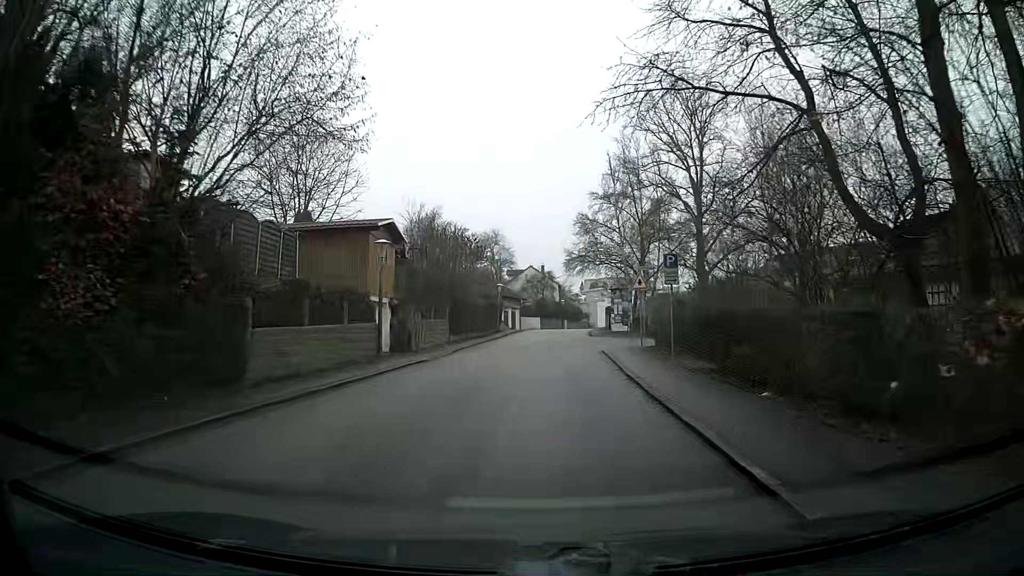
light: Day
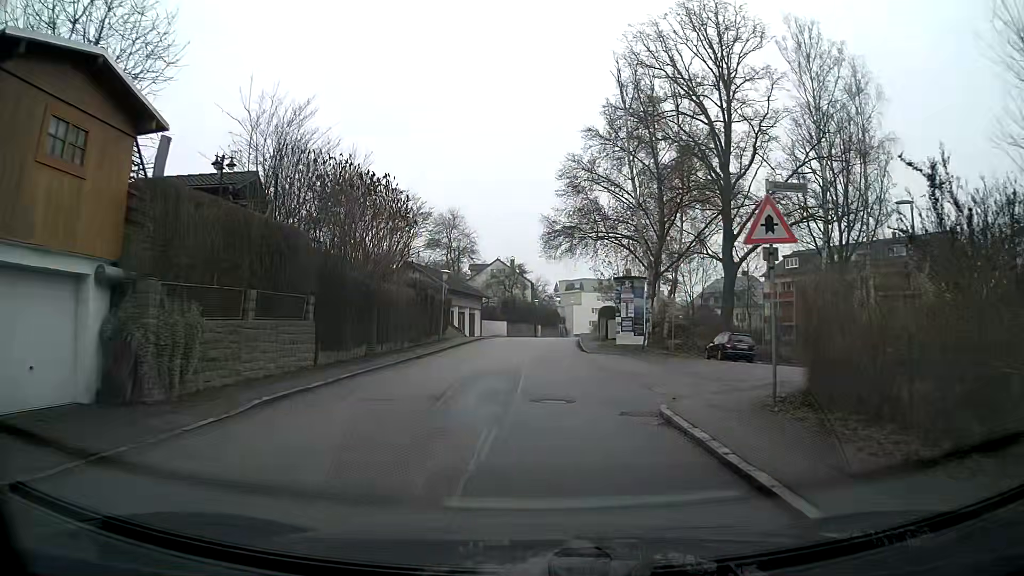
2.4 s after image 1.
(+0.7, +17.9) m; +3°
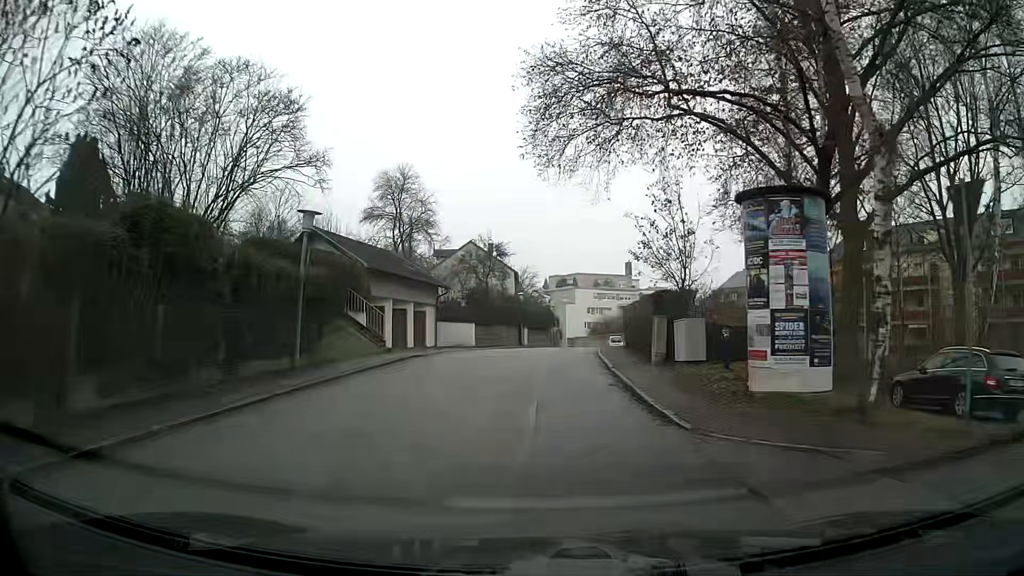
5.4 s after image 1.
(+0.1, +21.0) m; +1°
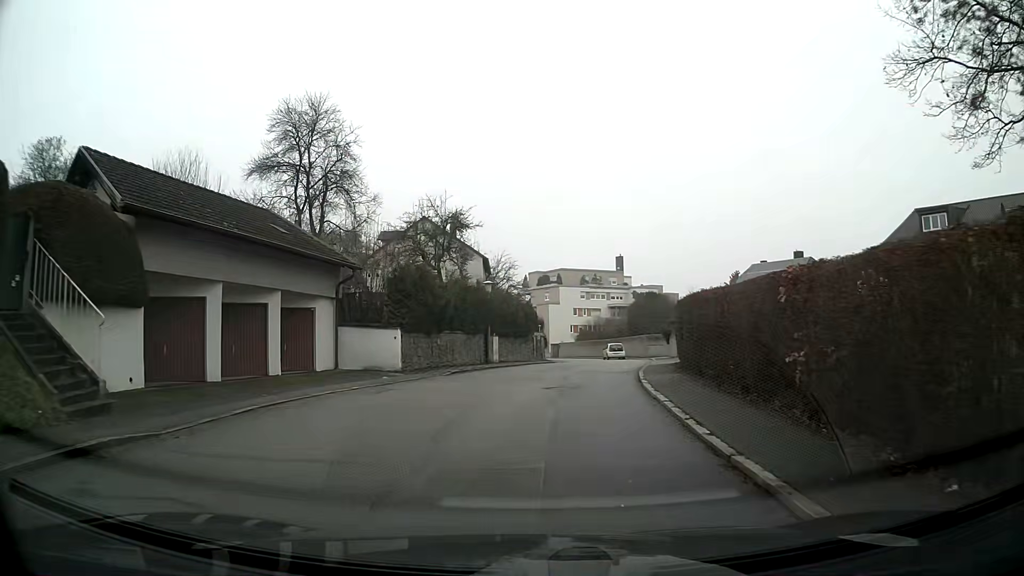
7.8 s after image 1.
(+0.2, +17.2) m; +2°
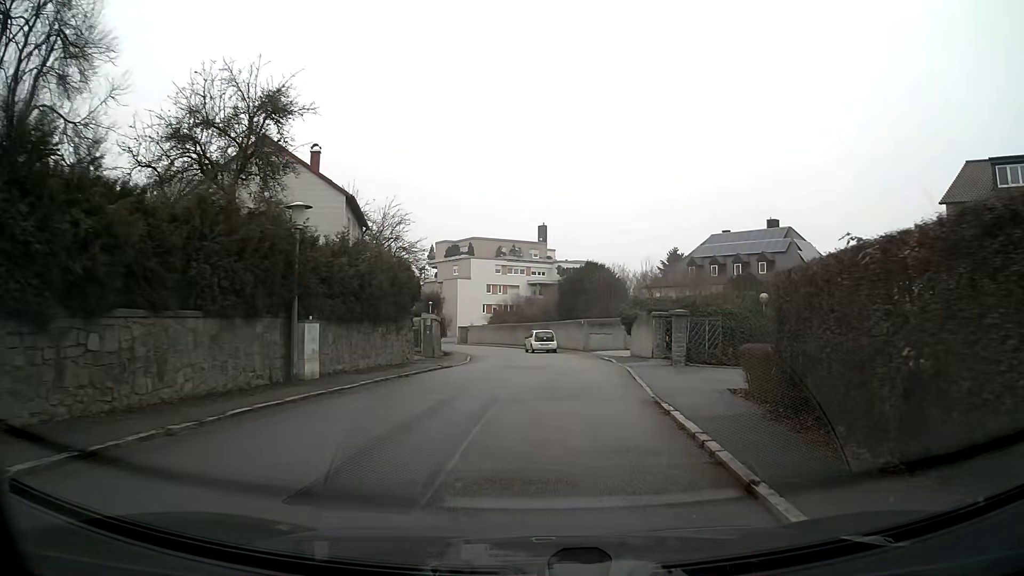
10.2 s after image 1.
(+1.1, +17.6) m; +8°
